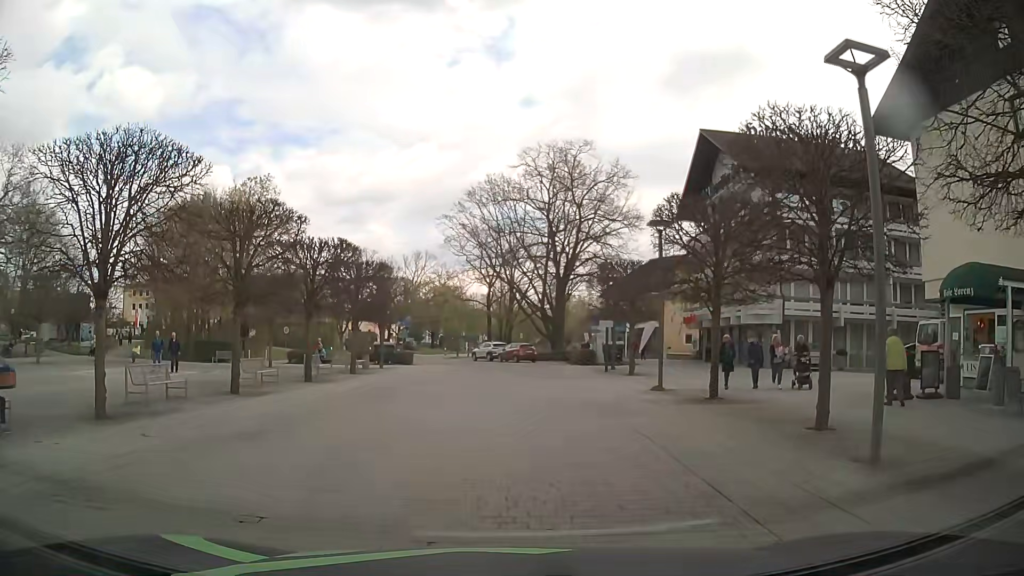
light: Day
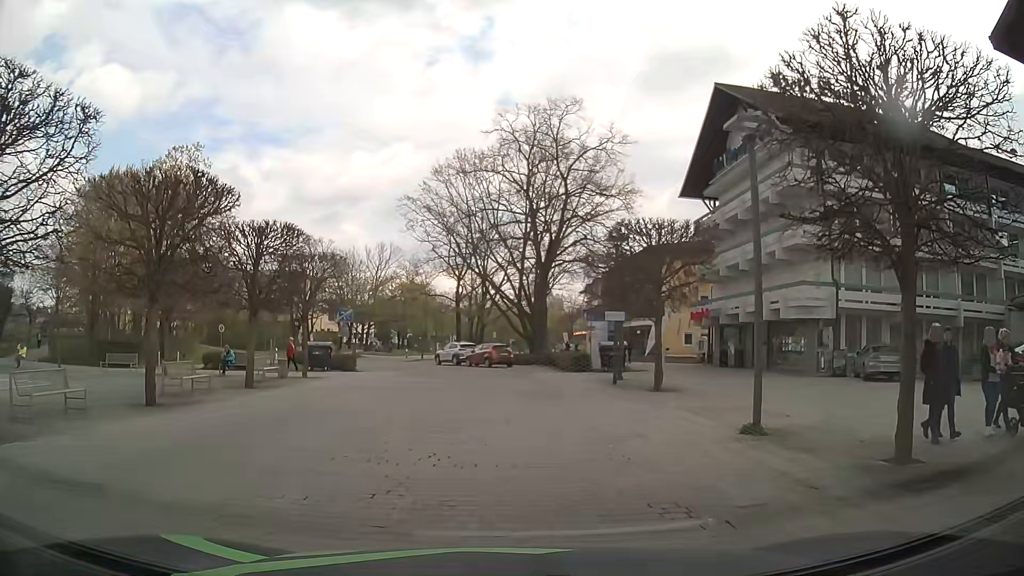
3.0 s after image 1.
(+0.2, +9.5) m; +1°
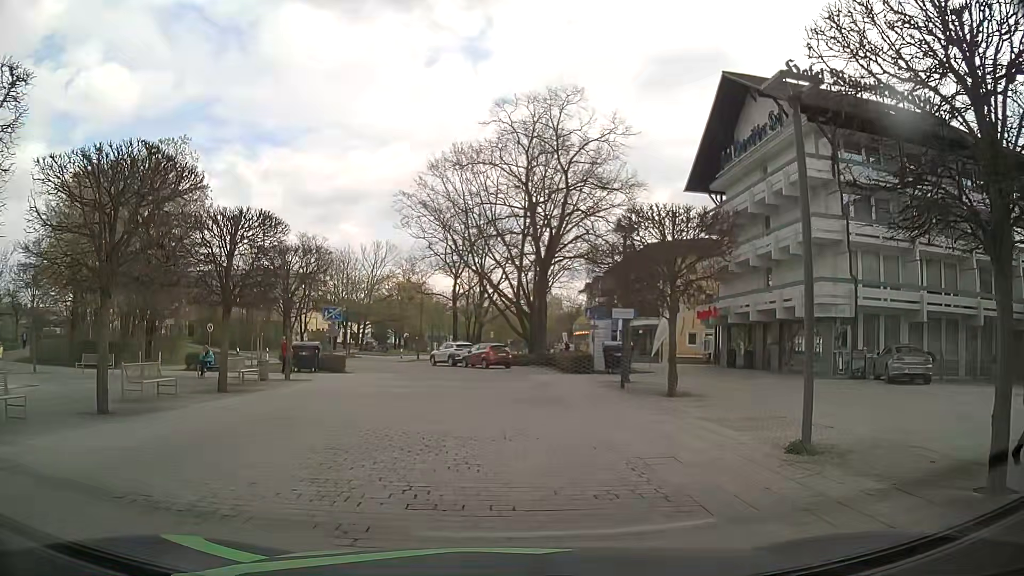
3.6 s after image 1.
(+0.1, +1.9) m; +1°
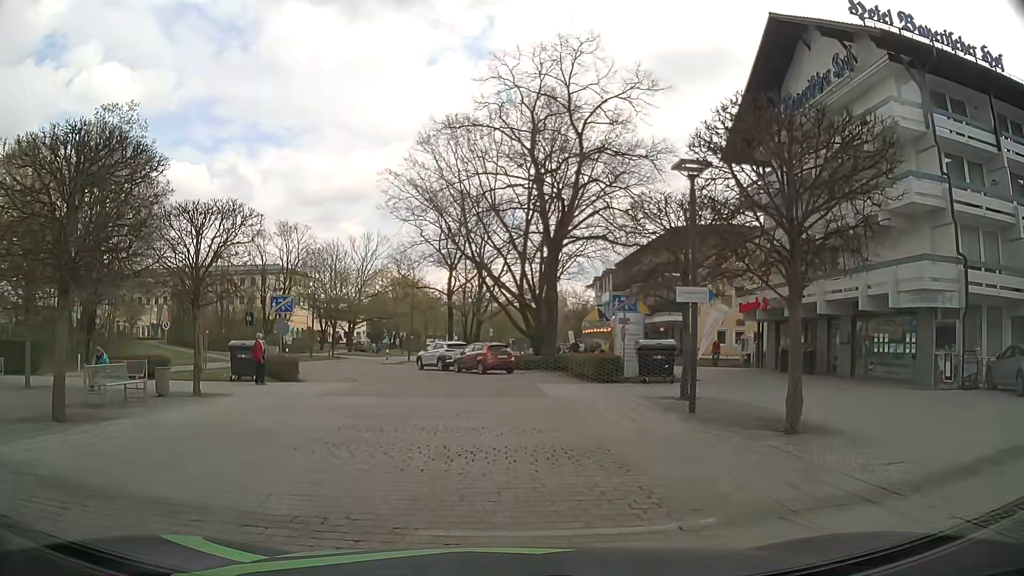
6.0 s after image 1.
(+0.1, +7.7) m; +1°
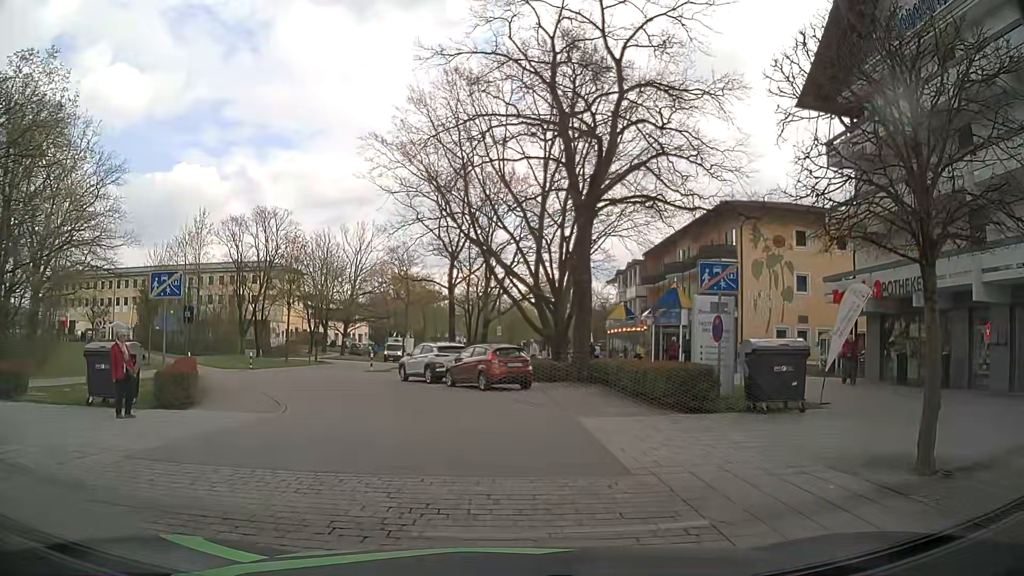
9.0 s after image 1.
(0.0, +9.7) m; 0°
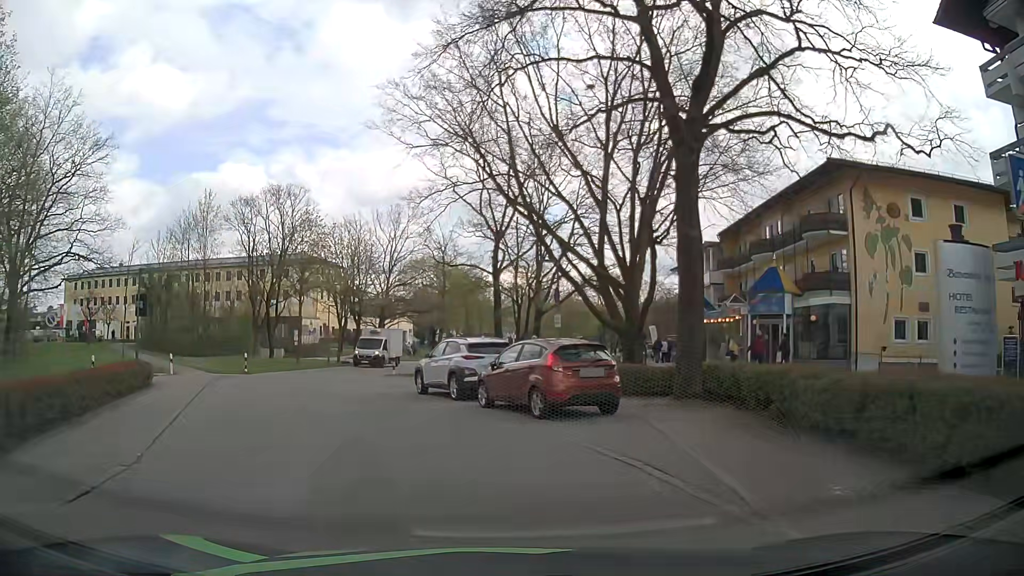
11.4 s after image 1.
(-0.2, +8.8) m; -4°
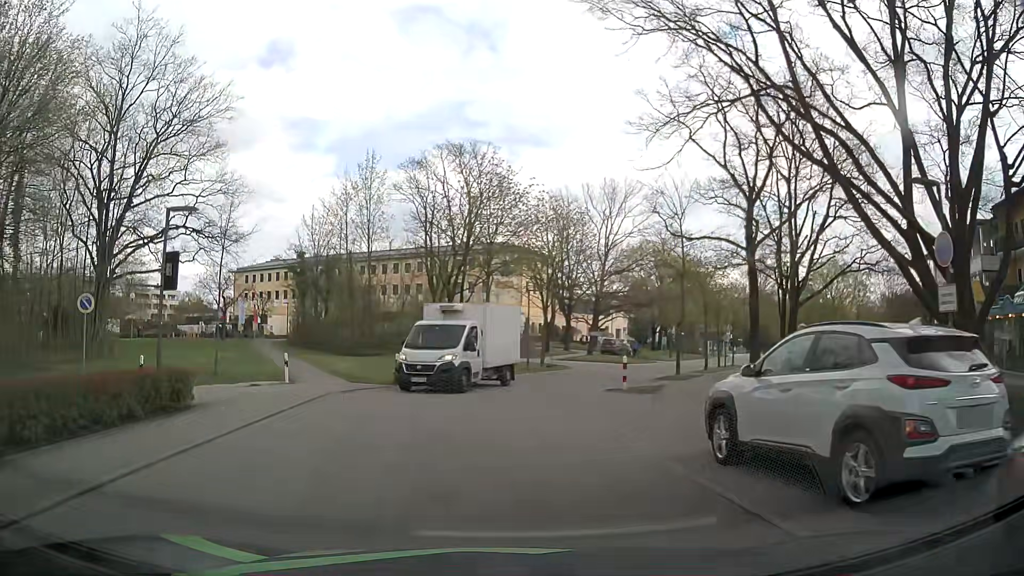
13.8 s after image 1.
(-2.0, +11.6) m; -19°
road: residential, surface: asphalt
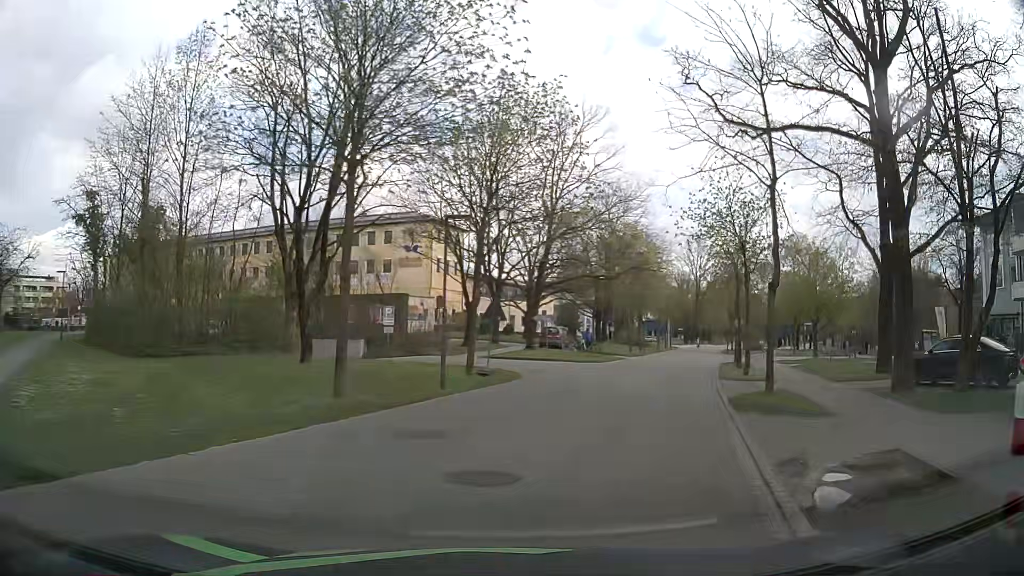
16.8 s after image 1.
(+0.3, +18.4) m; +7°
